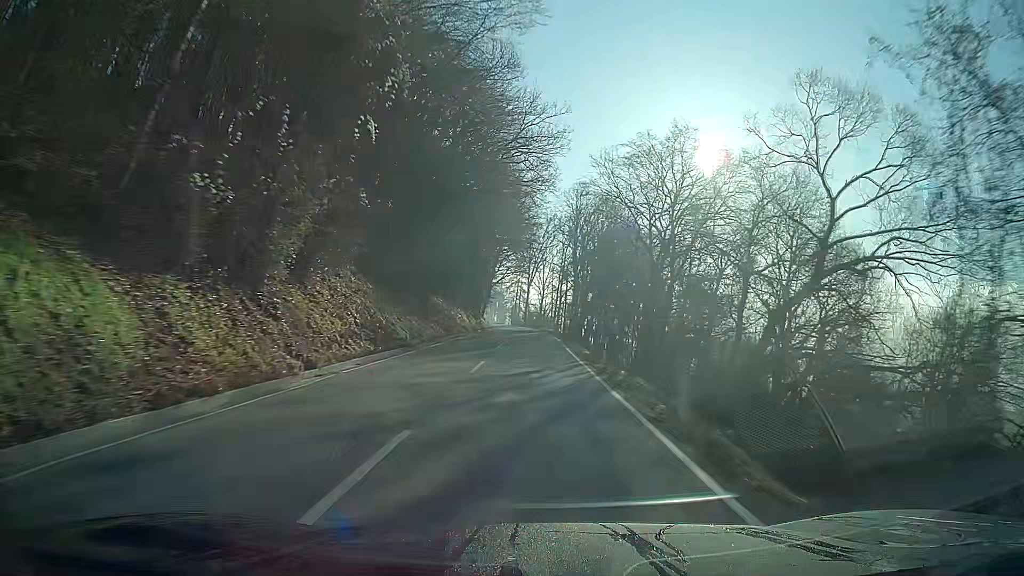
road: secondary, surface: asphalt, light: Day
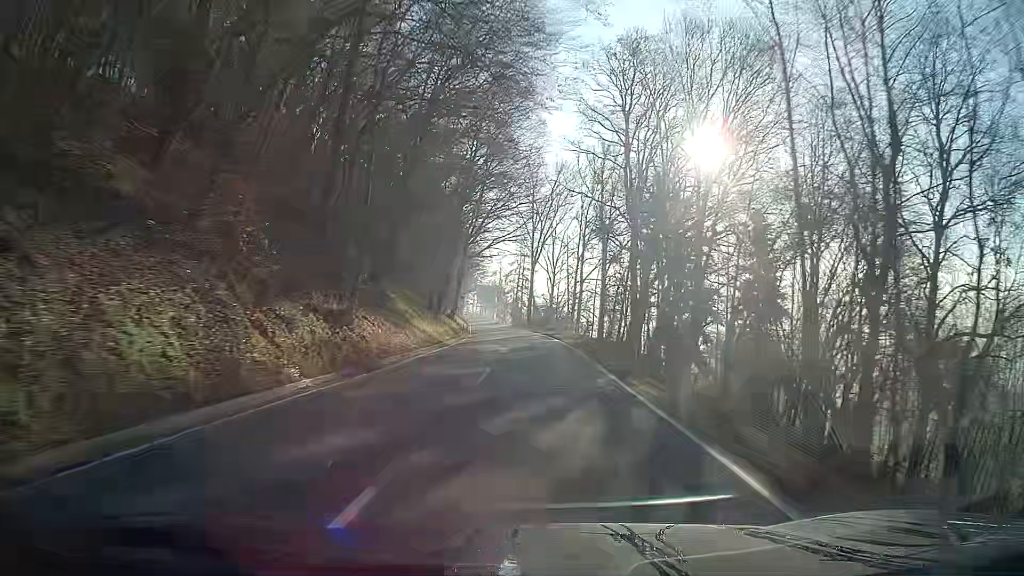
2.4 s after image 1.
(0.0, +51.7) m; 0°
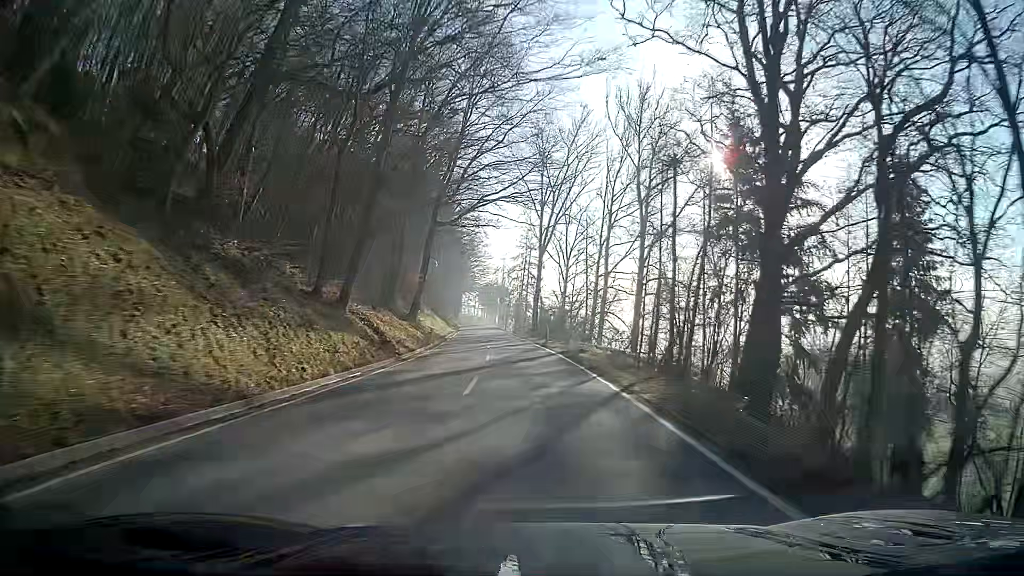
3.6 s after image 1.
(-0.3, +26.0) m; -2°
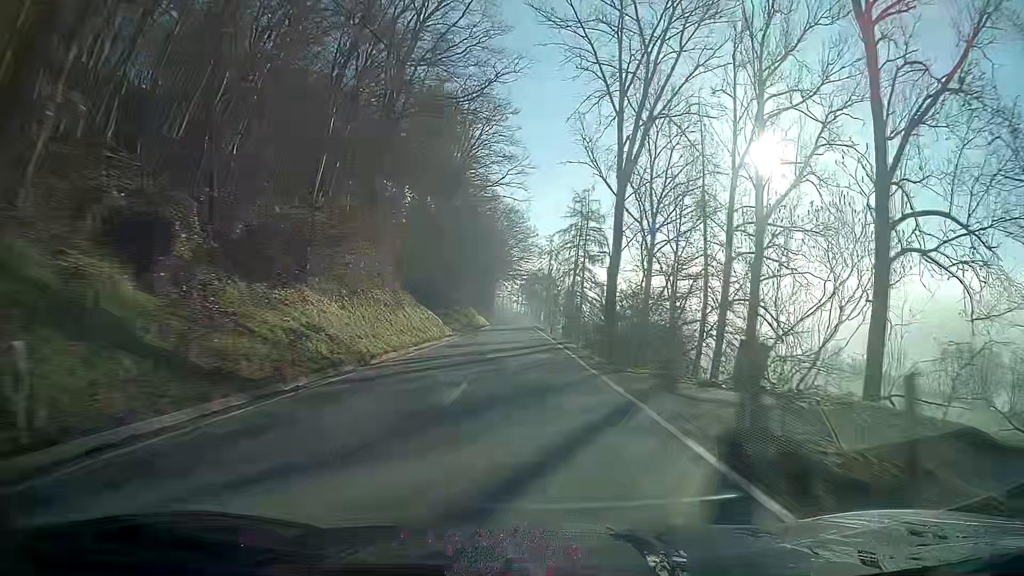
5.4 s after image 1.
(-1.1, +39.6) m; -3°
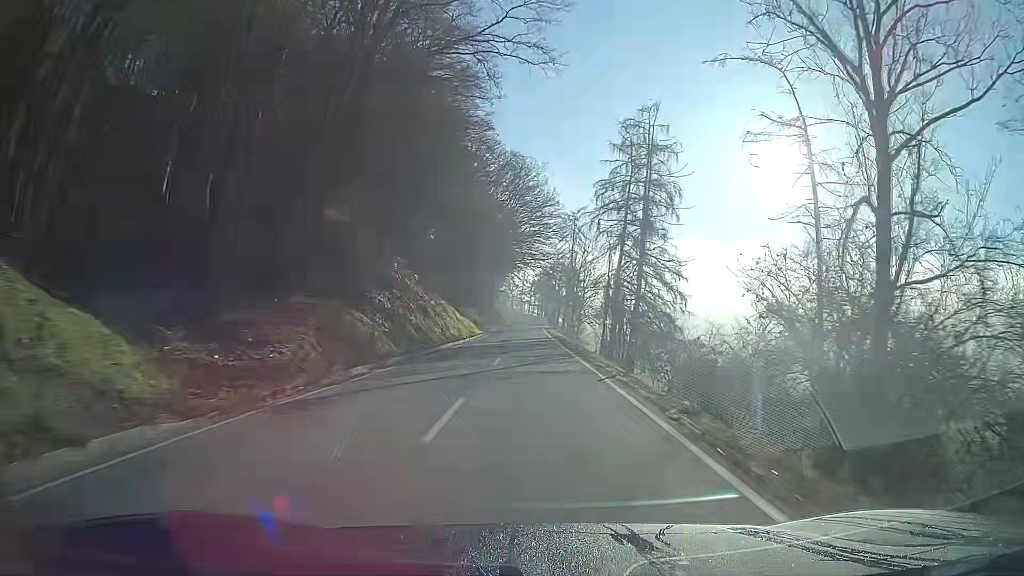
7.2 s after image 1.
(-0.7, +40.1) m; -1°
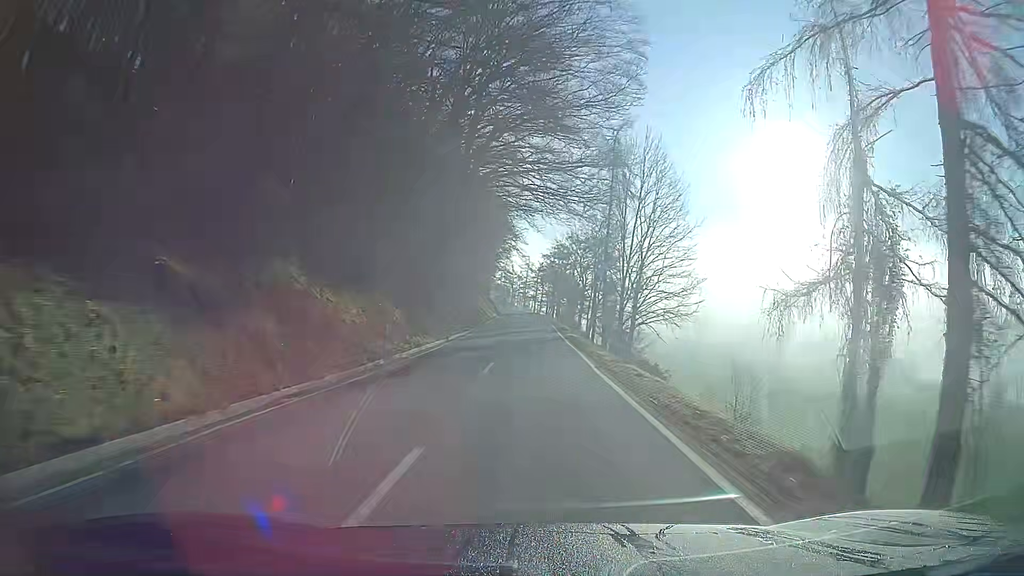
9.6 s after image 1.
(-0.1, +53.5) m; 0°
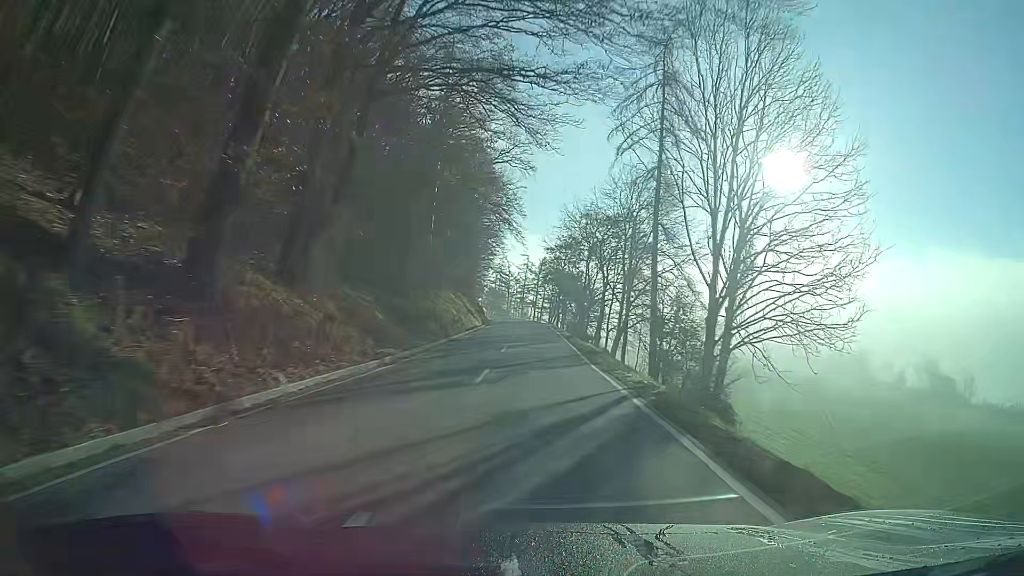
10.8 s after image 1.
(0.0, +26.6) m; 0°
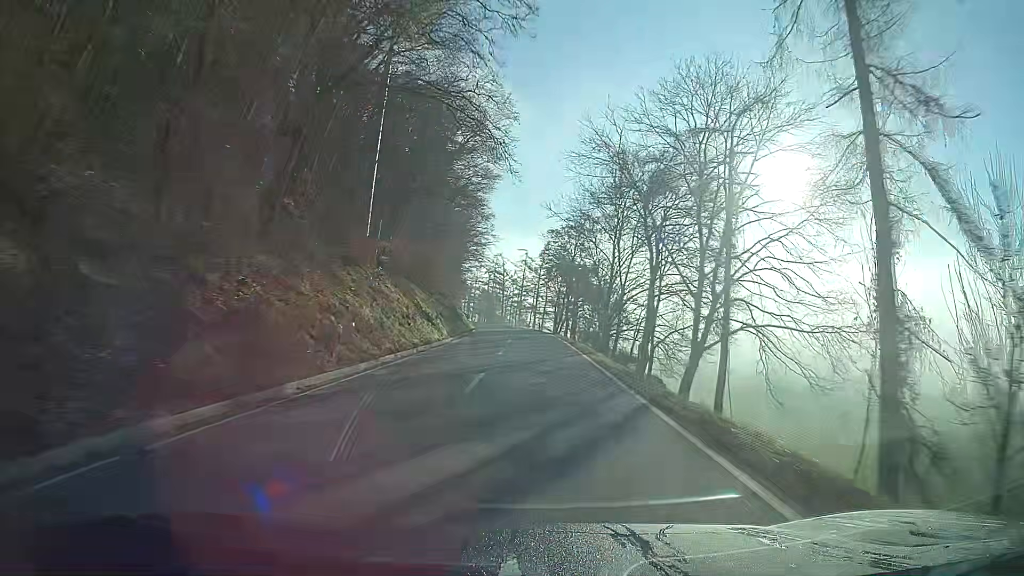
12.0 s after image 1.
(0.0, +26.2) m; 0°
